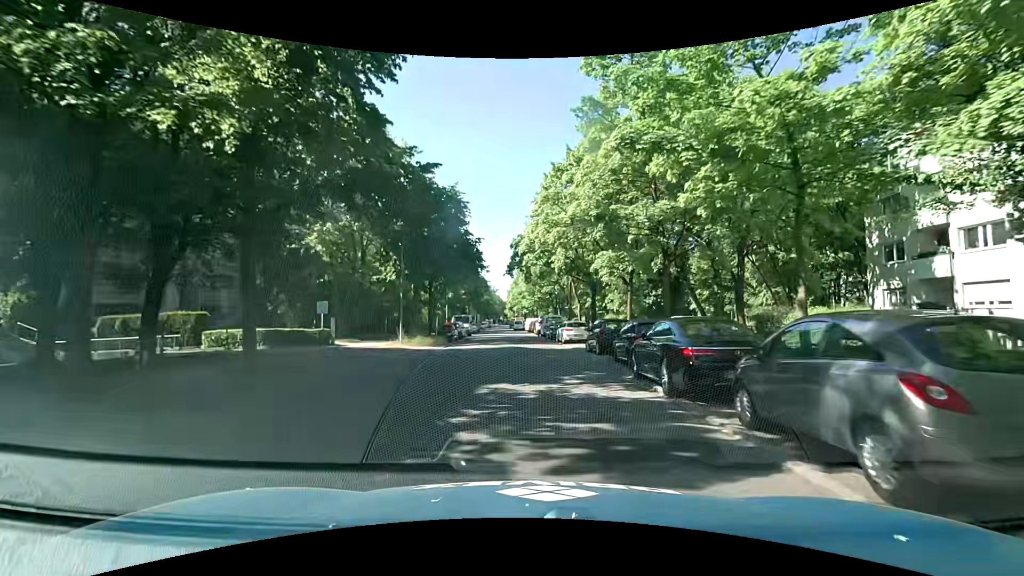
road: residential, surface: asphalt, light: Day
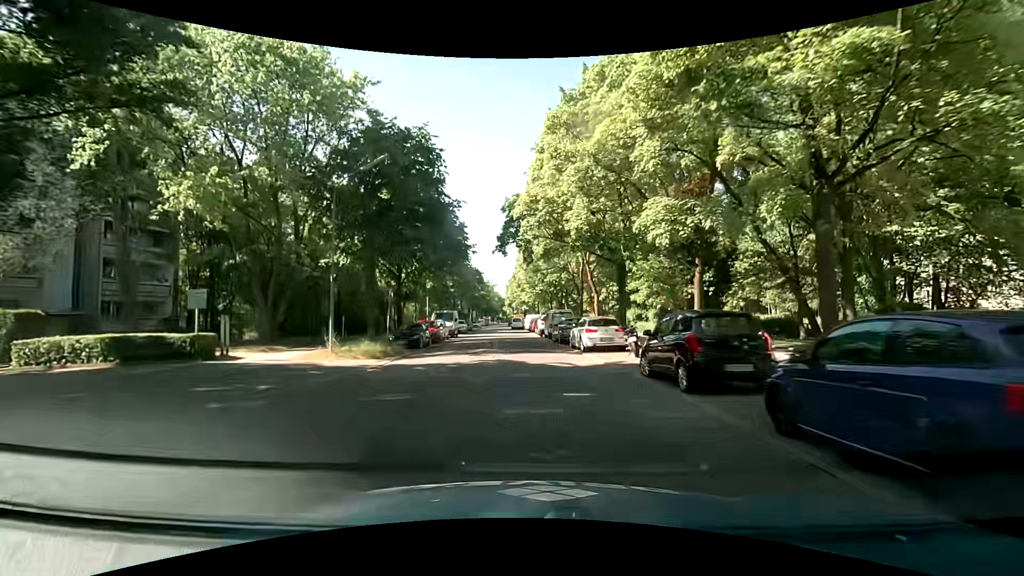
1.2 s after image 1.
(+0.1, +11.3) m; +1°
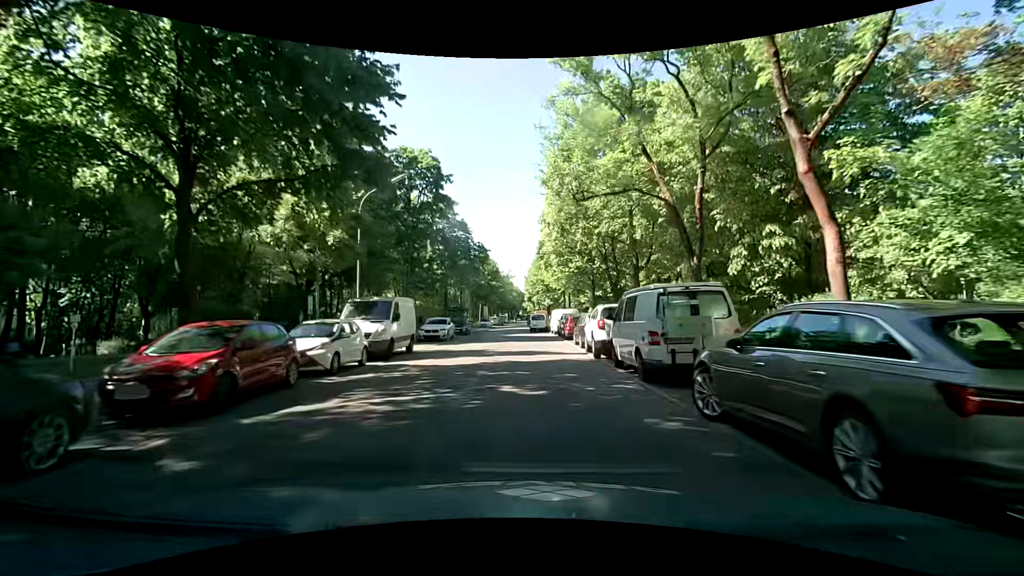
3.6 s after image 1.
(-0.8, +23.8) m; -4°
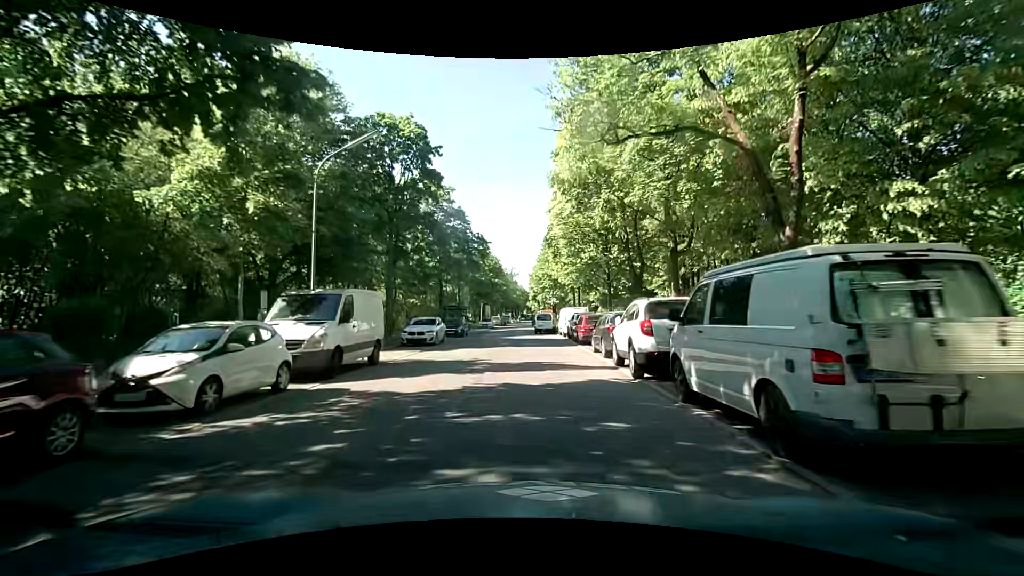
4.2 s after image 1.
(+0.1, +5.4) m; -1°
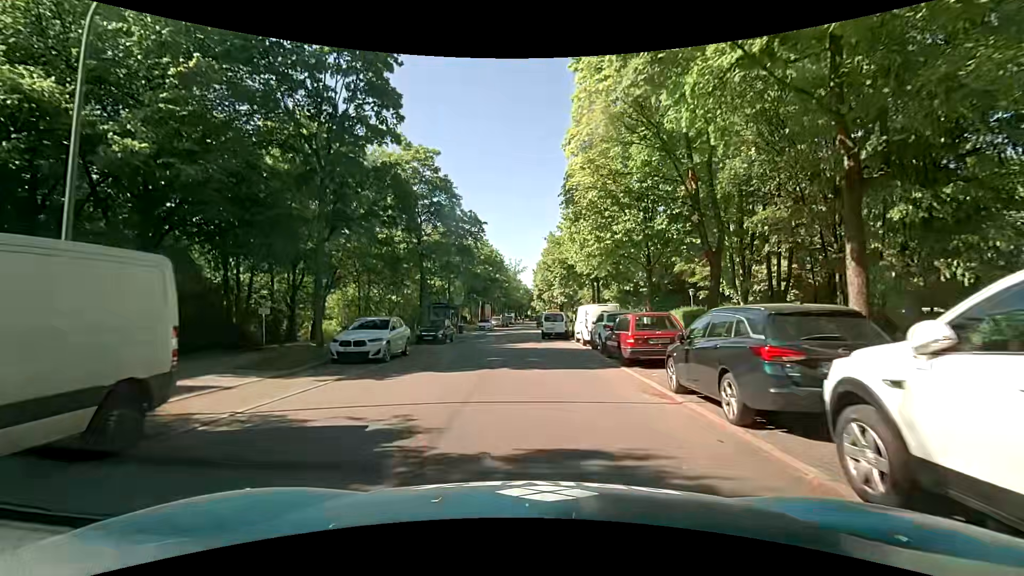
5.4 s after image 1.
(+0.1, +9.8) m; 0°
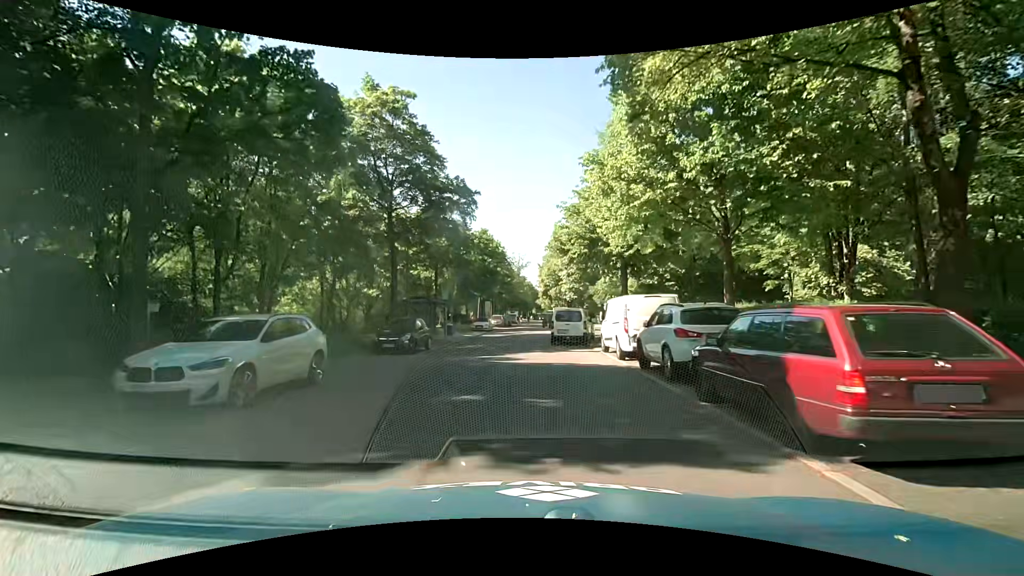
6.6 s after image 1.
(0.0, +8.6) m; -1°
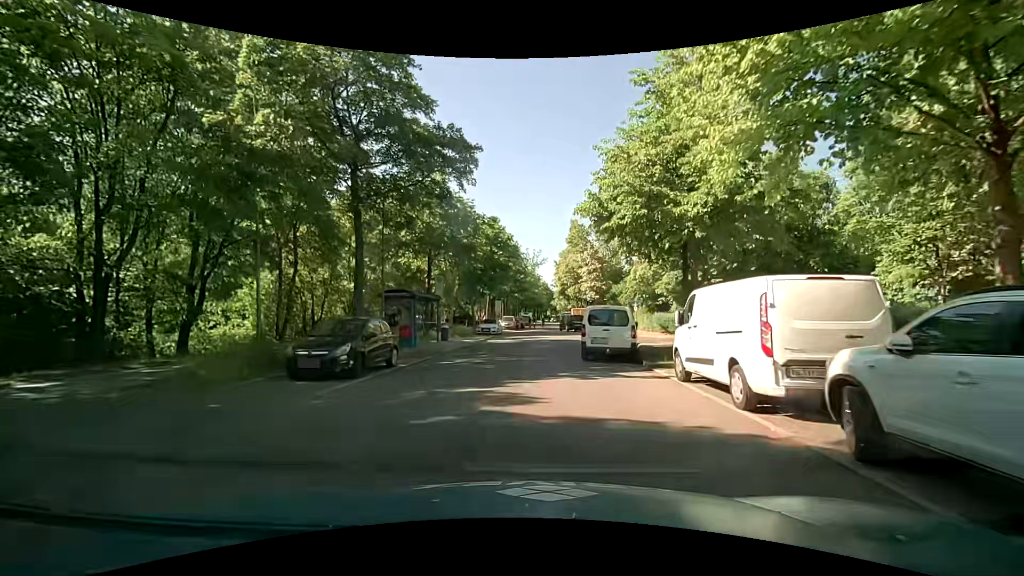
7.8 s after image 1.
(-0.1, +8.0) m; -2°
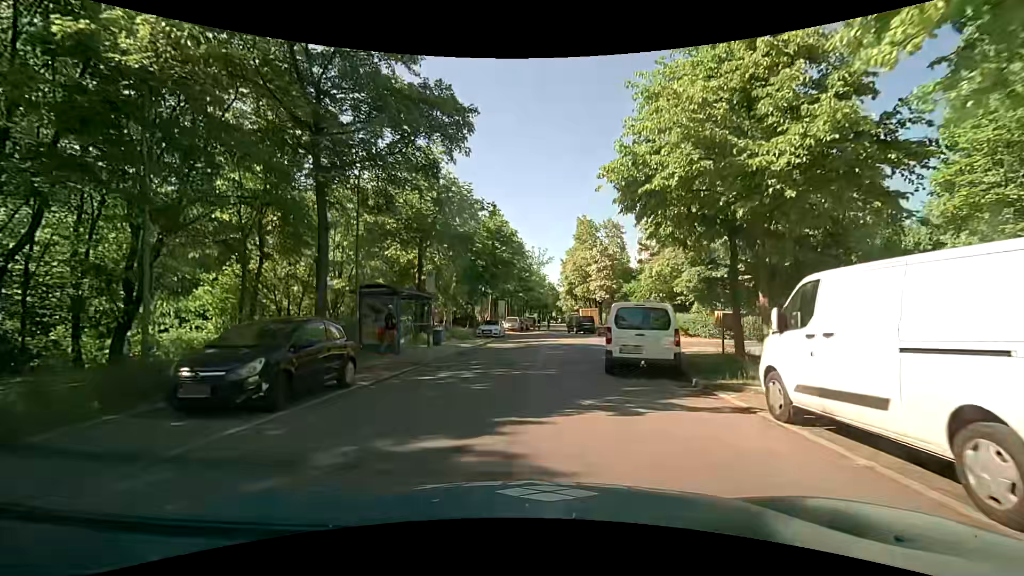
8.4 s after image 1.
(0.0, +4.0) m; 0°
(0, +10) (+1, +20) (+2, +30) (+4, +40) (+3, +50) (+3, +60) (+4, +70) (+5, +79) (+6, +89) (+6, +99) m
